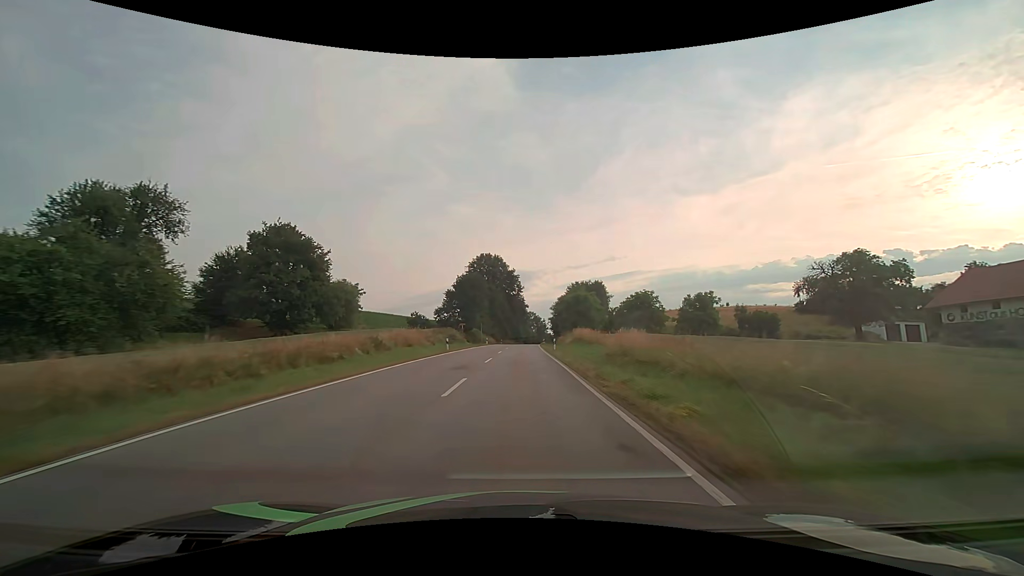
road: secondary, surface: asphalt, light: Day
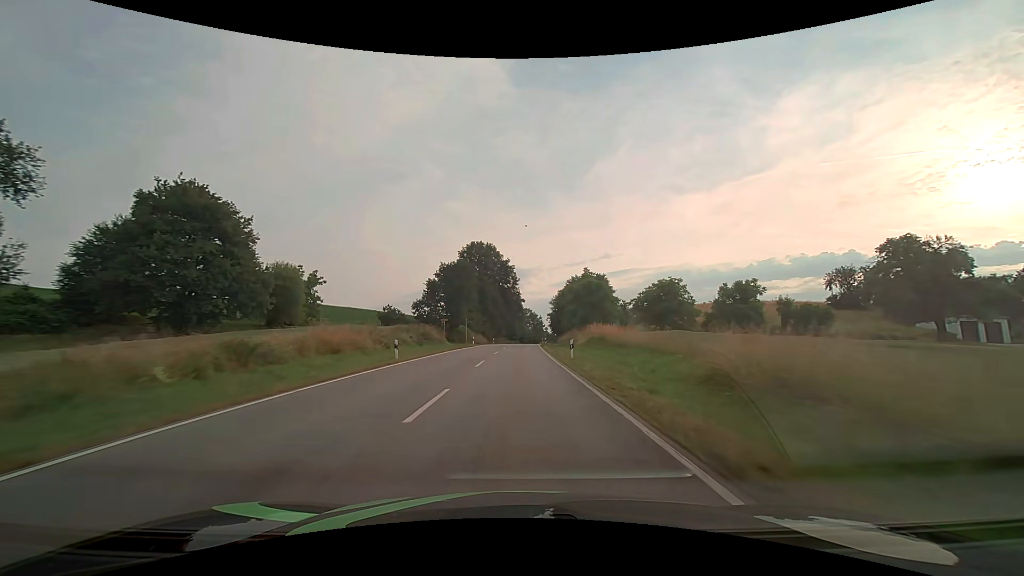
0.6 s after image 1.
(+0.1, +15.4) m; 0°
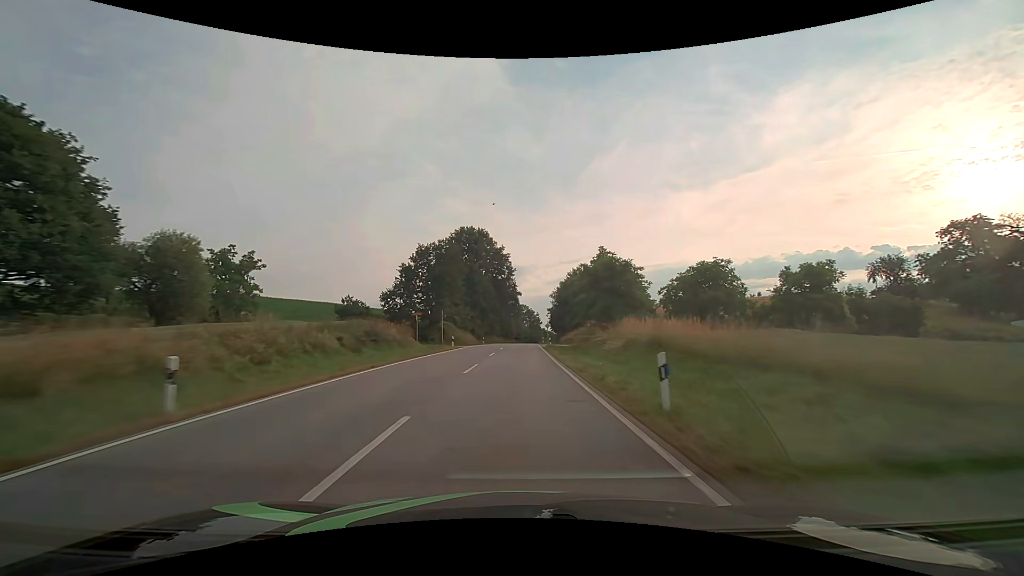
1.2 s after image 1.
(+0.1, +15.5) m; 0°
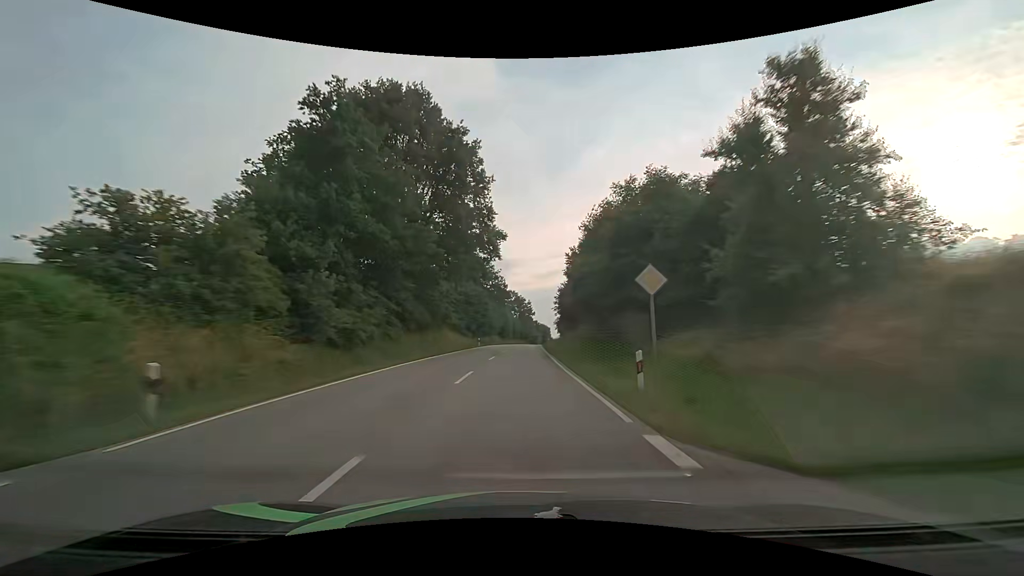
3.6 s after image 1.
(+0.9, +62.6) m; +1°
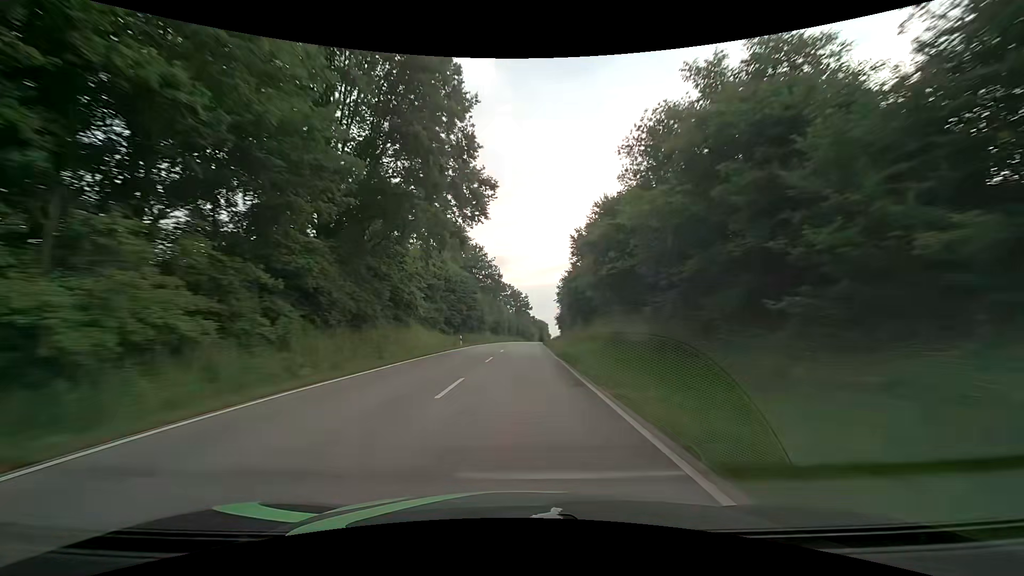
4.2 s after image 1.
(+0.1, +15.8) m; +1°
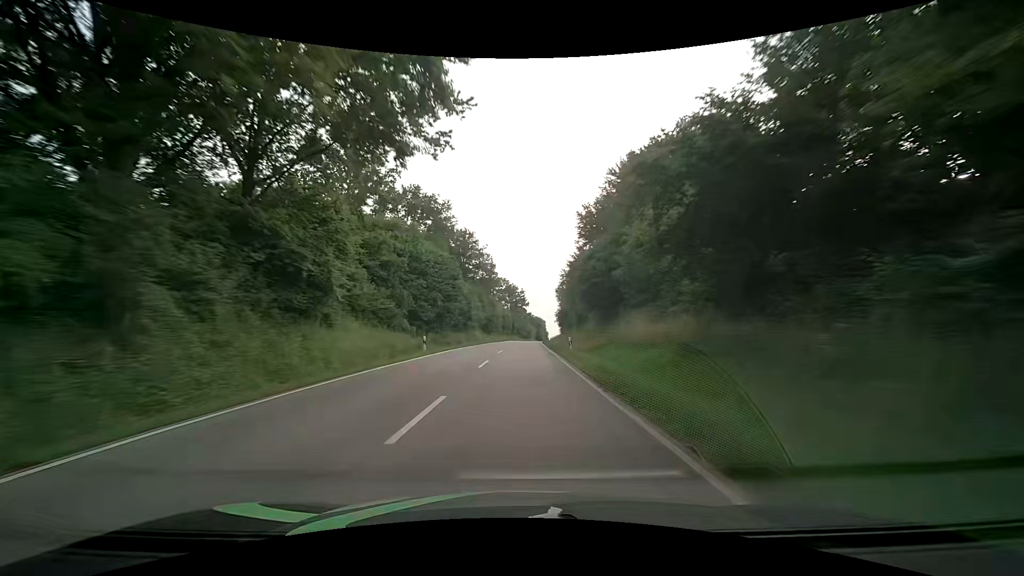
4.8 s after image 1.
(0.0, +15.8) m; 0°
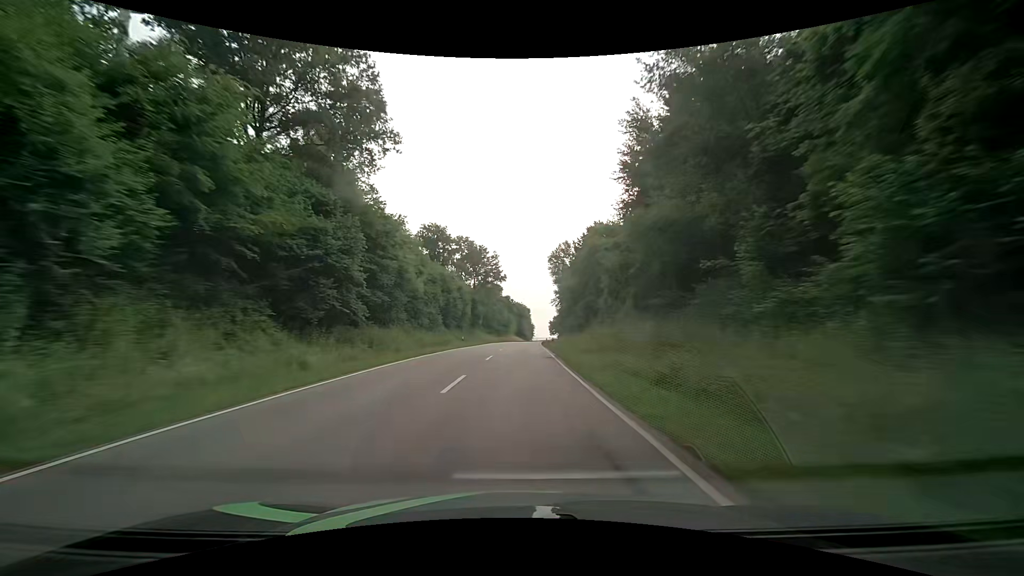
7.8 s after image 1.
(+2.2, +79.3) m; +2°
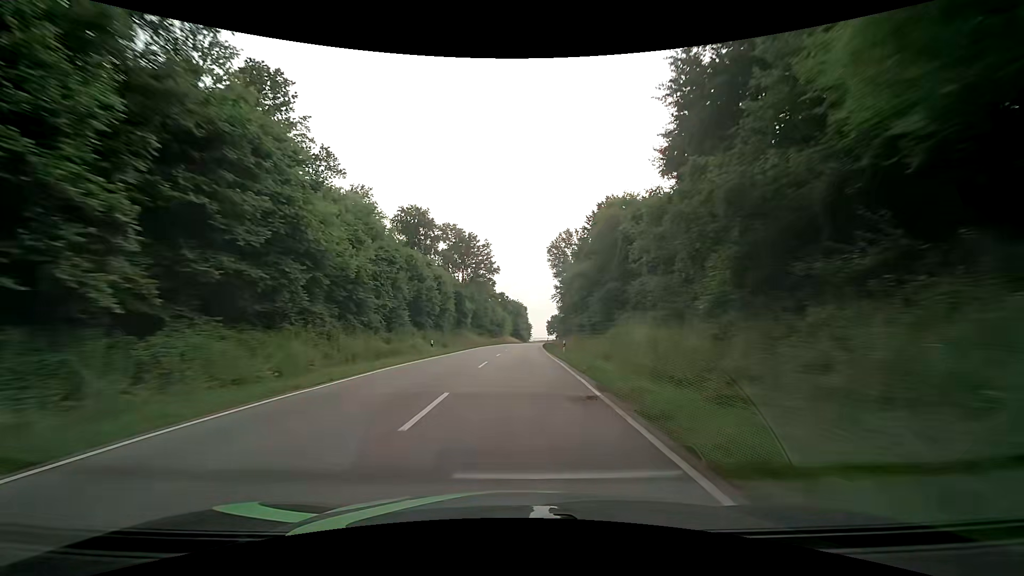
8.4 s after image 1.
(+0.2, +15.9) m; +1°
(0, +10) (0, +20) (0, +30) (+1, +40) (+1, +50) (+1, +60) (+2, +70) (+2, +80) (+3, +90) (+4, +100) m
